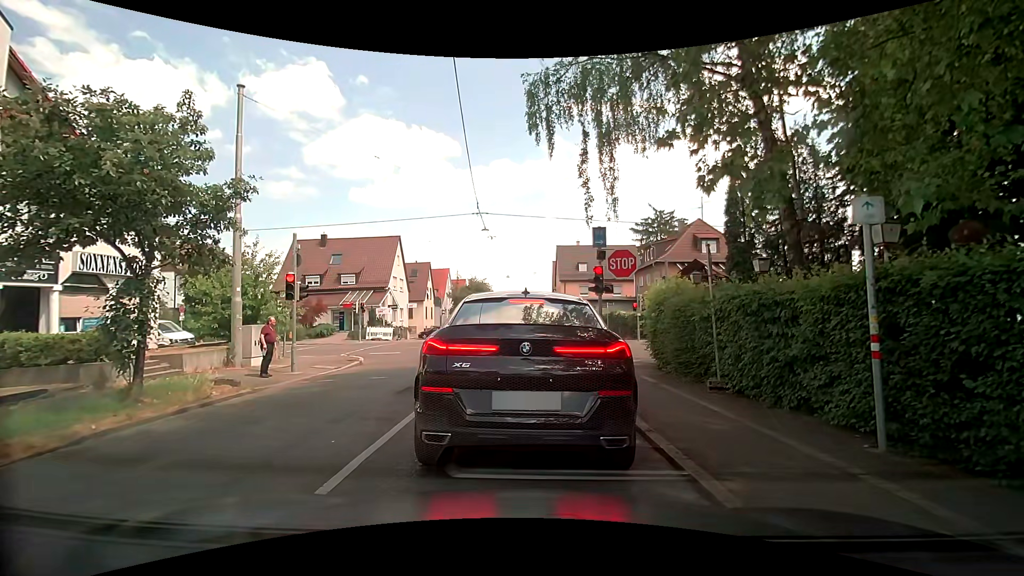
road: tertiary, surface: asphalt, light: Day
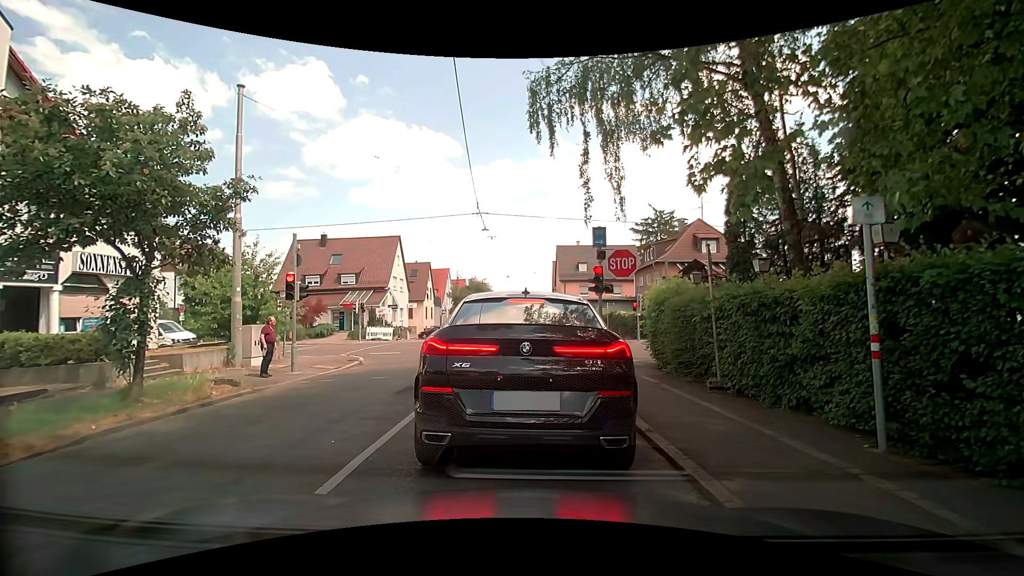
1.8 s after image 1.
(0.0, 0.0) m; 0°
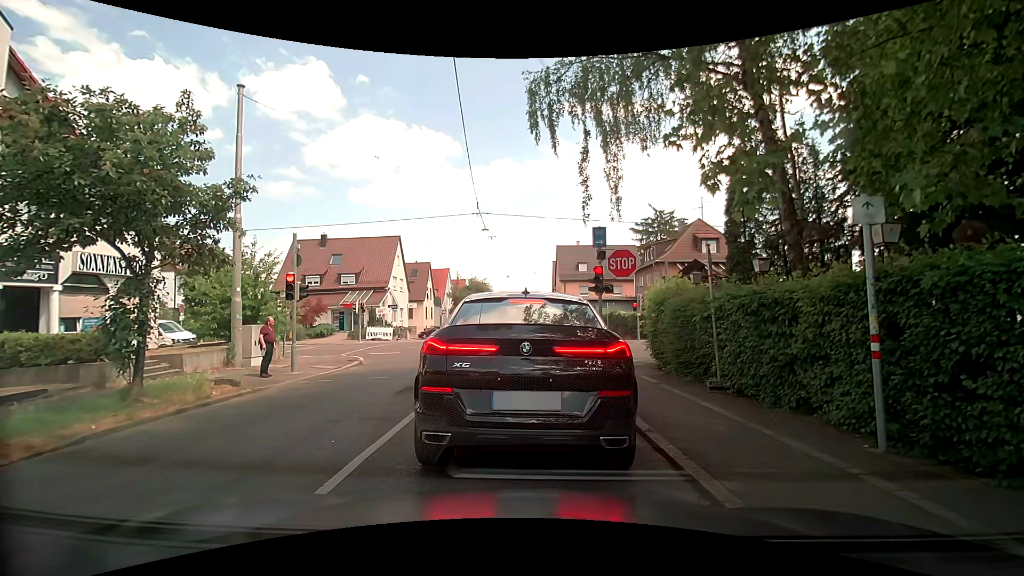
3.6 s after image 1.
(0.0, 0.0) m; 0°
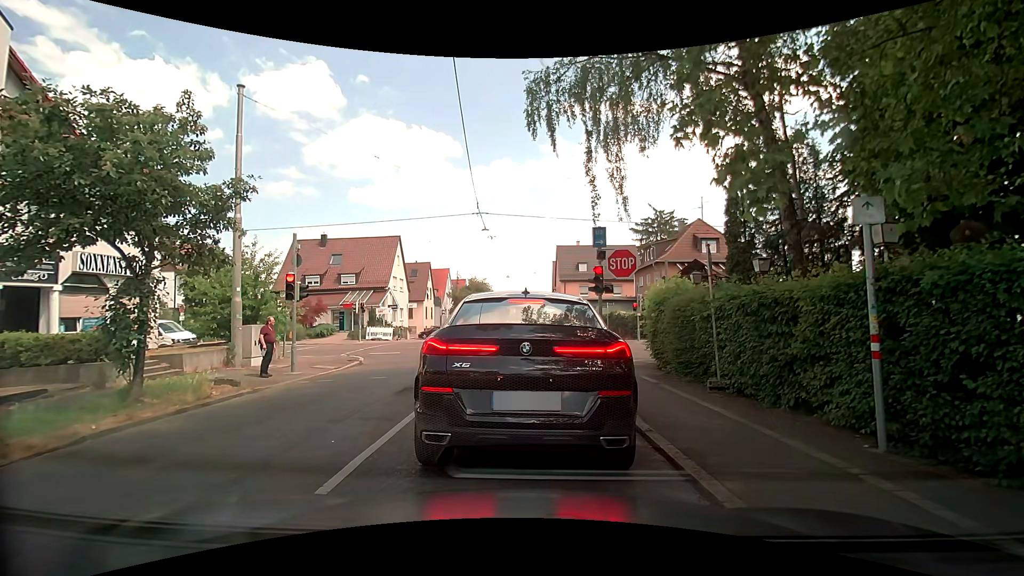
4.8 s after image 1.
(0.0, 0.0) m; 0°
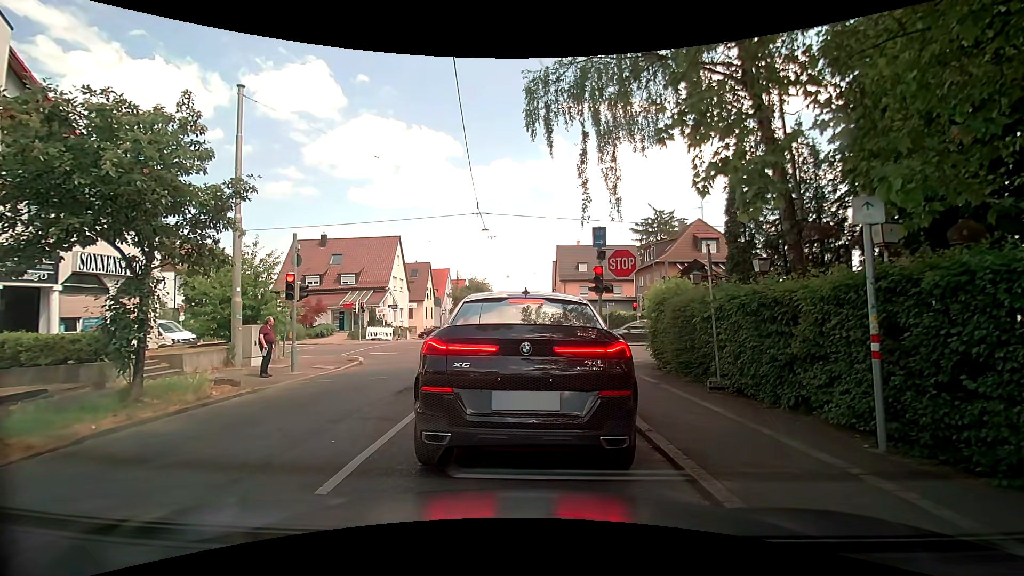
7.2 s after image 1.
(0.0, 0.0) m; 0°
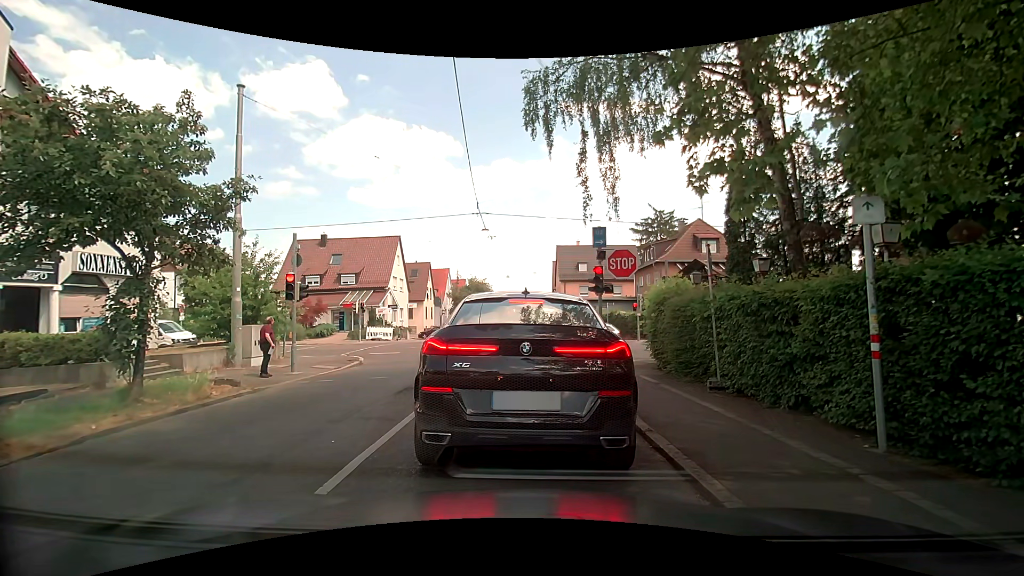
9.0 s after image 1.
(0.0, 0.0) m; 0°
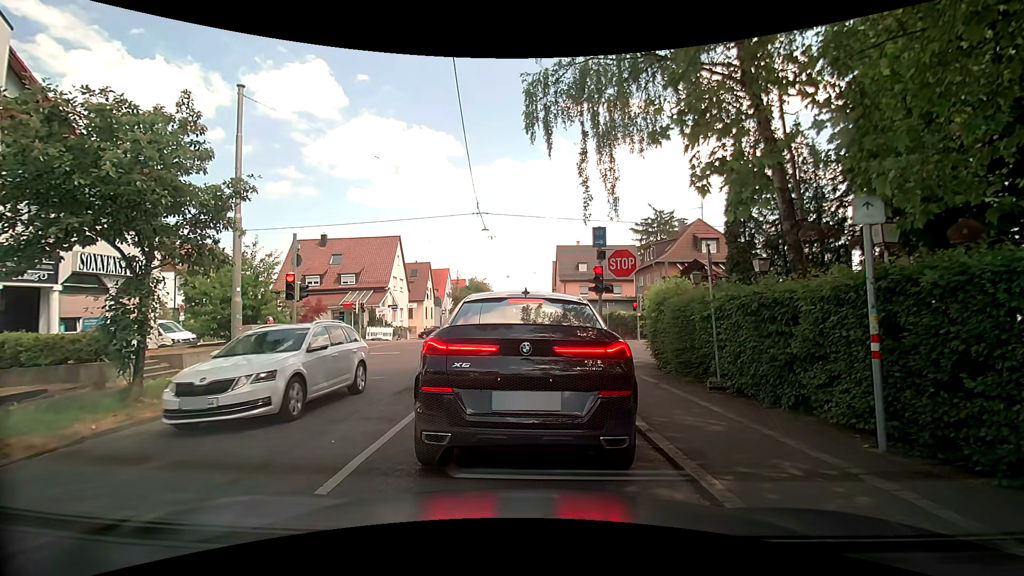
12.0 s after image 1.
(0.0, 0.0) m; 0°
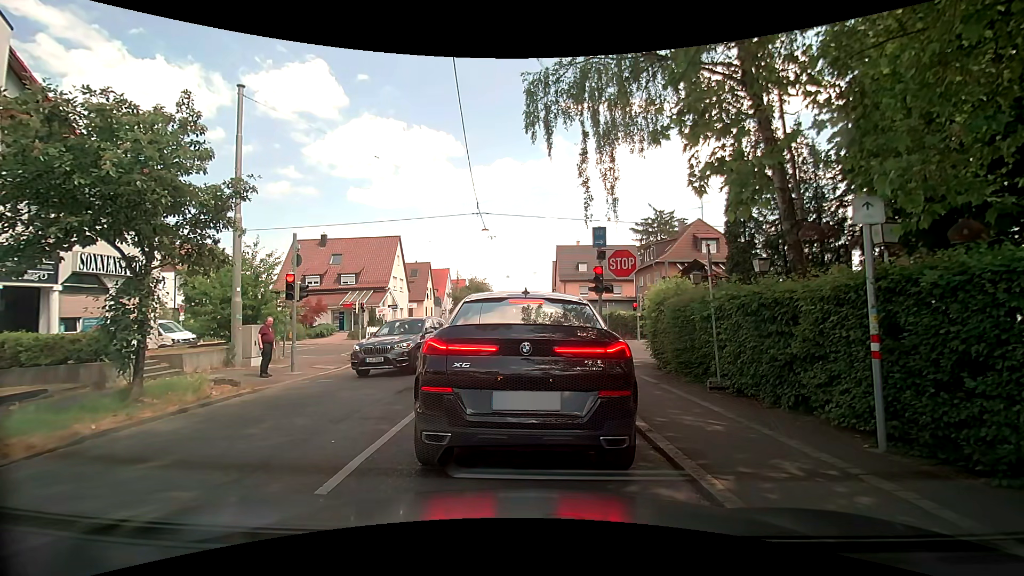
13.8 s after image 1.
(0.0, 0.0) m; 0°
